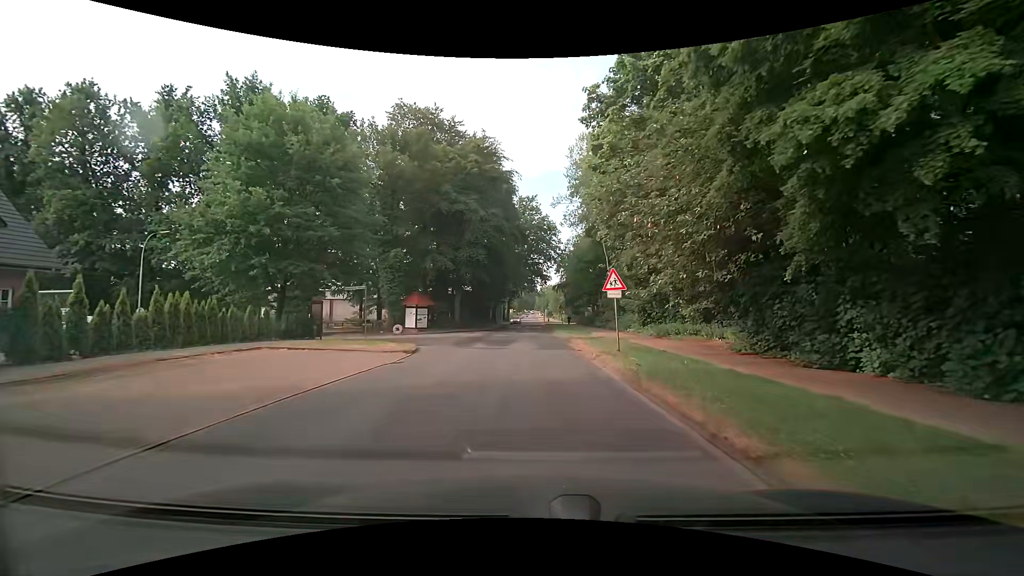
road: residential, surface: asphalt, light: Day
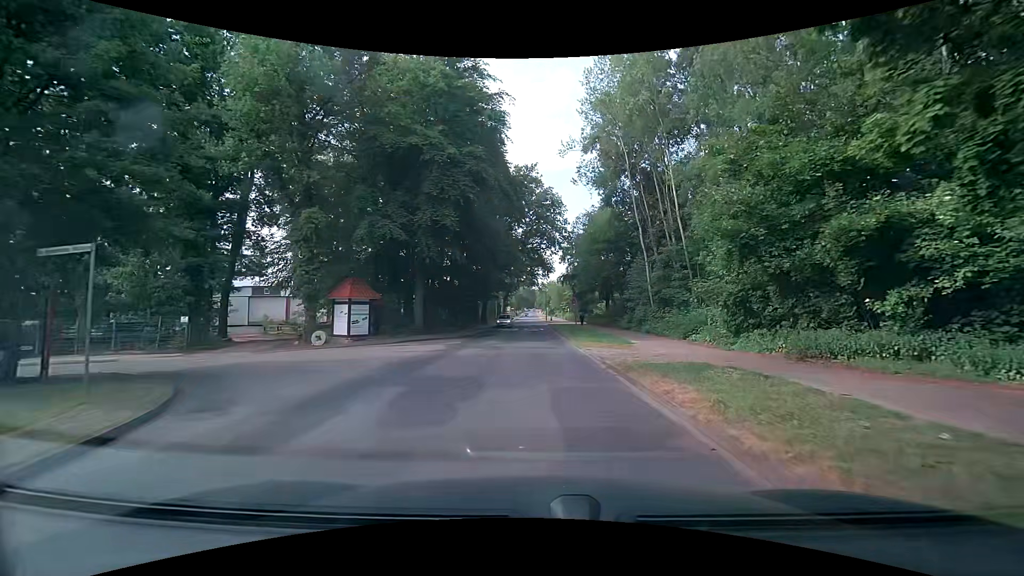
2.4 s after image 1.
(-0.1, +15.9) m; 0°
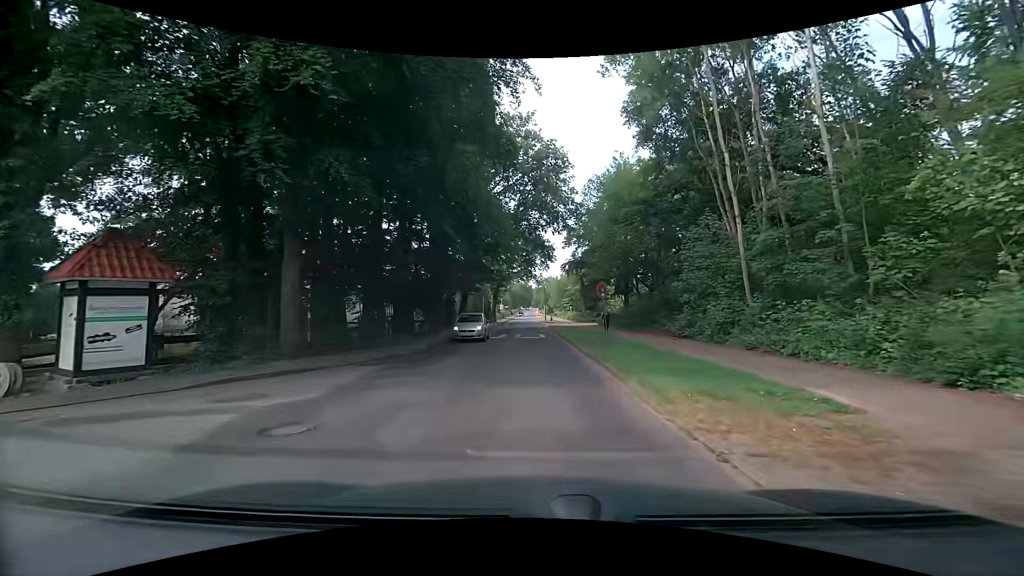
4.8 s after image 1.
(-0.1, +16.1) m; -1°
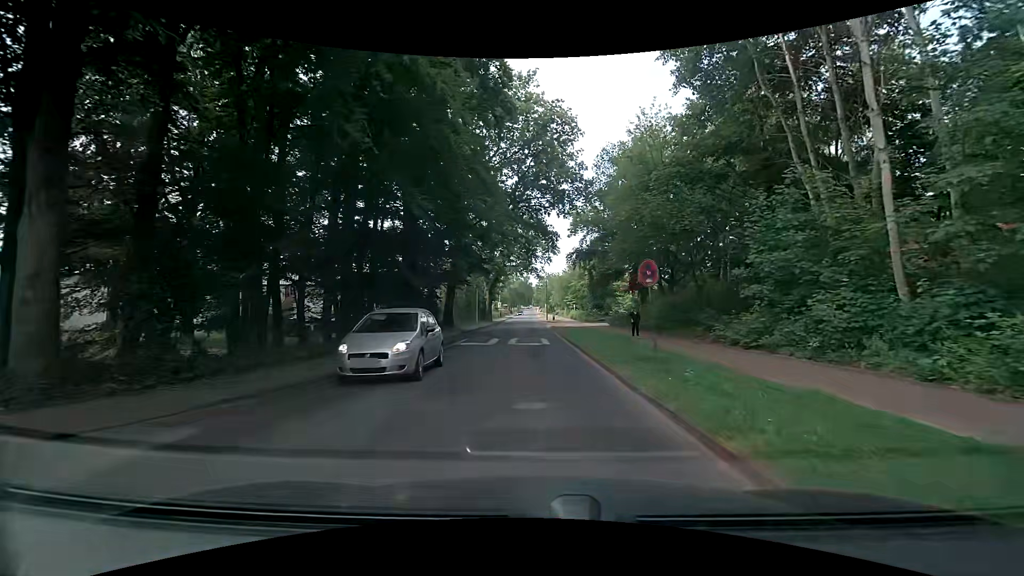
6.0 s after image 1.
(+0.1, +7.7) m; +1°
